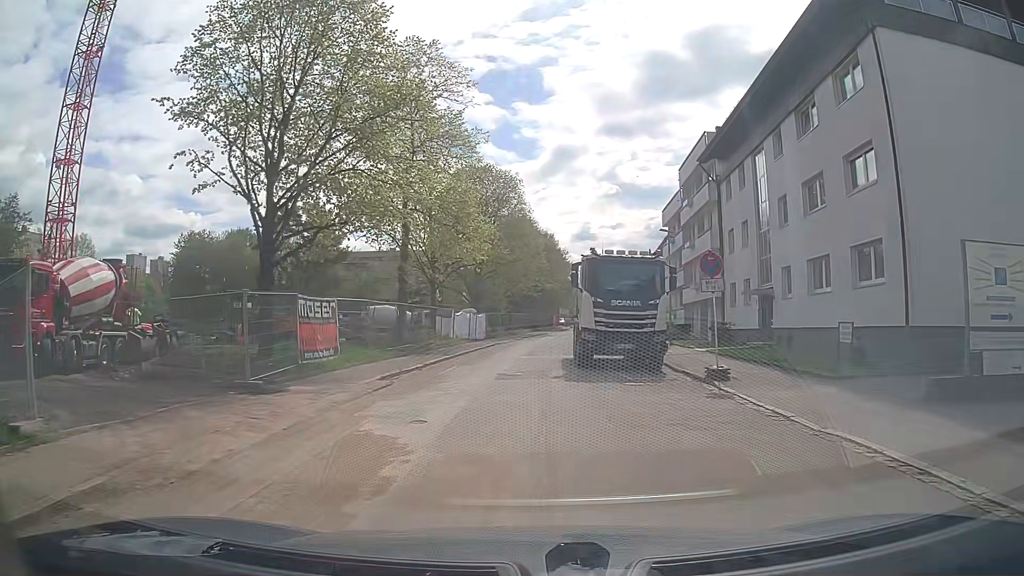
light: Day
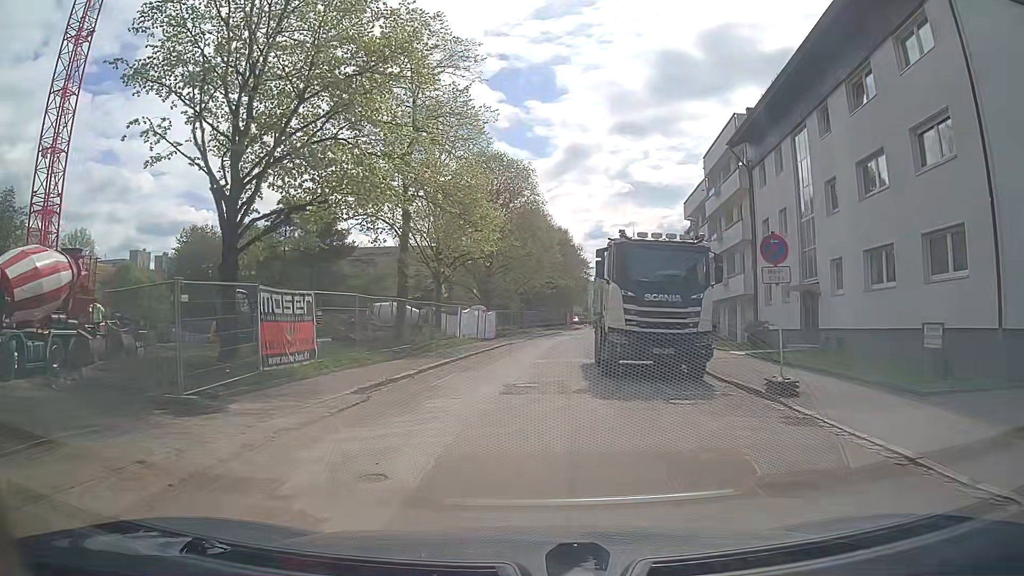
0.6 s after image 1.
(0.0, +3.5) m; 0°
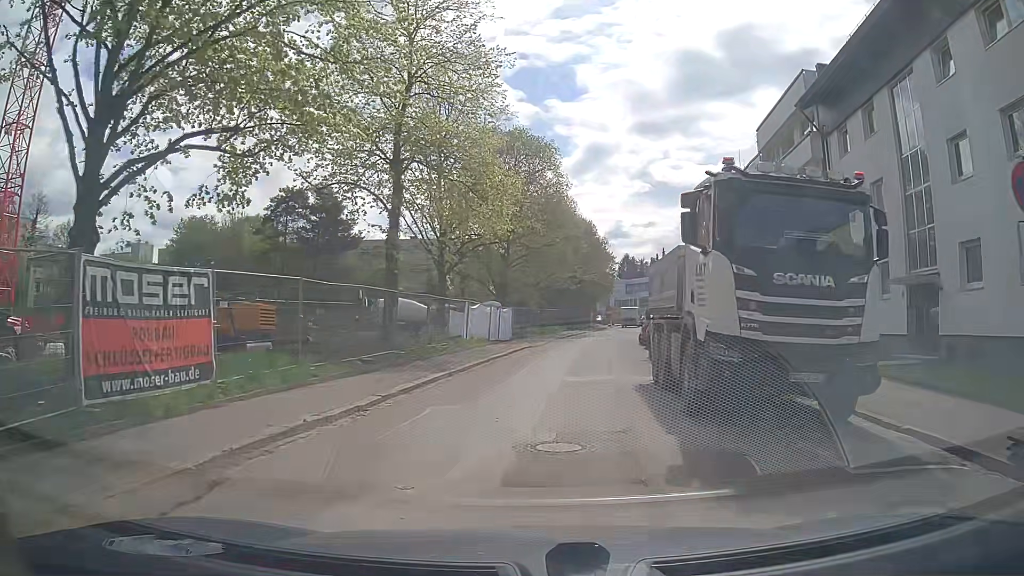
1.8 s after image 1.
(-0.2, +7.0) m; -3°
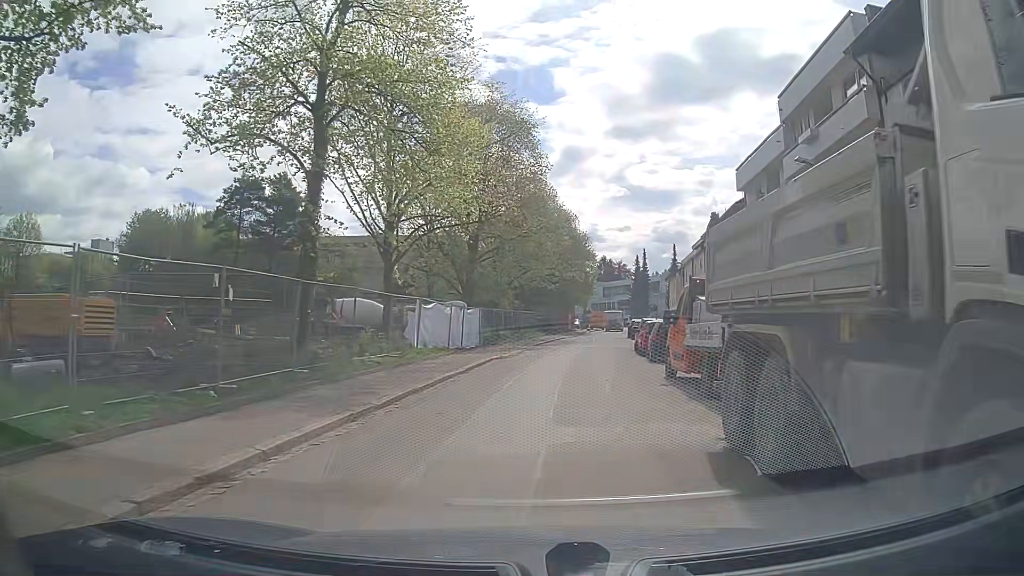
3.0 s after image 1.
(+0.2, +7.1) m; +2°
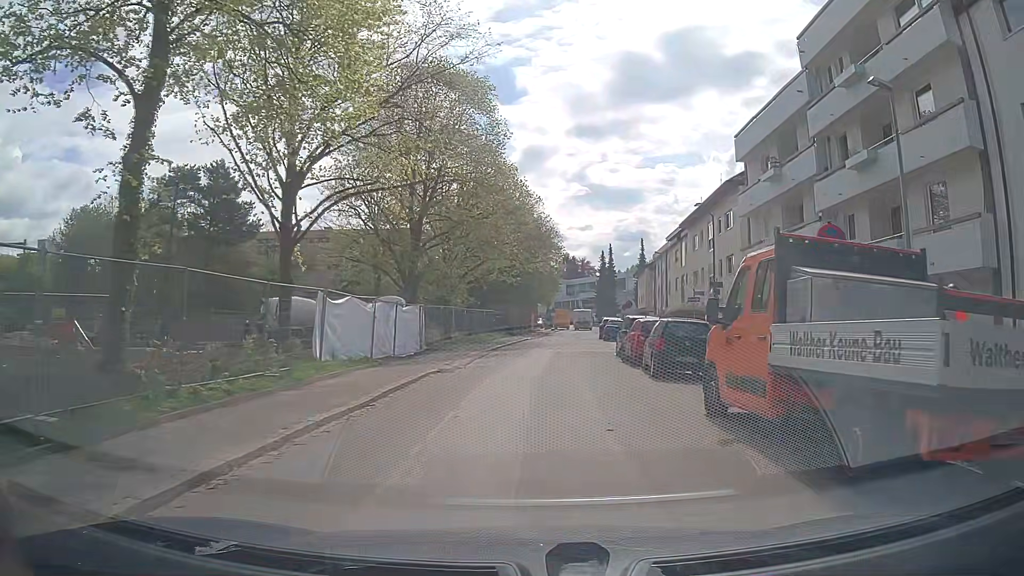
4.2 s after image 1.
(+0.2, +7.2) m; +3°
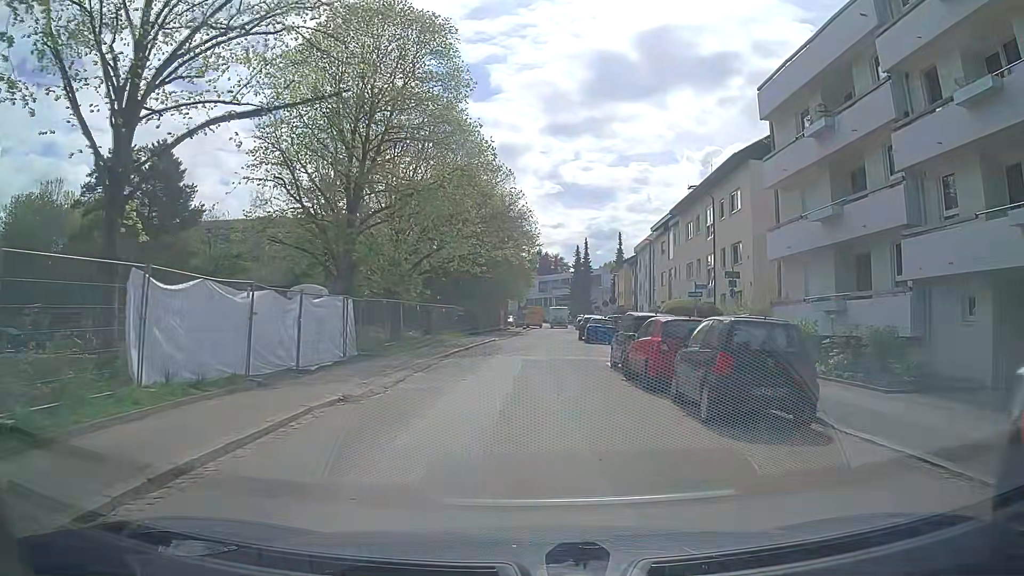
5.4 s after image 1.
(+0.2, +7.4) m; +3°
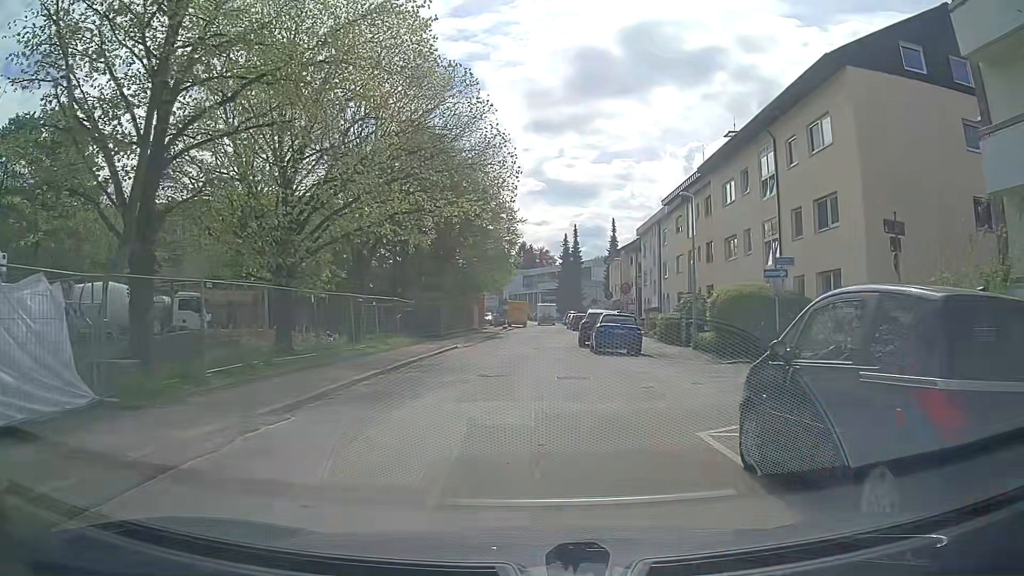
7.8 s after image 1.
(+0.2, +14.1) m; +1°
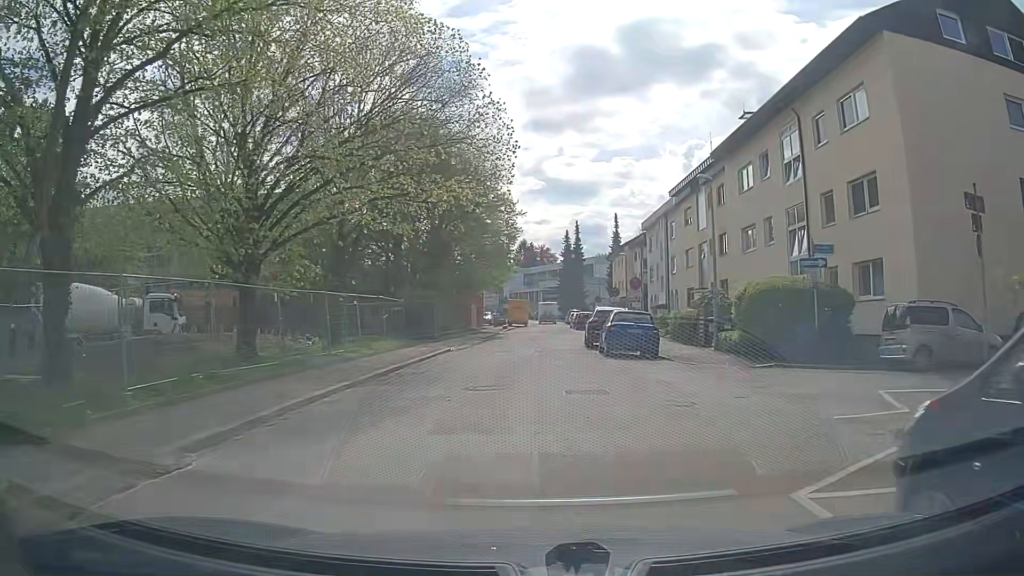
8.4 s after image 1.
(0.0, +3.0) m; -2°
(0, +10) (+1, +20) (+1, +30) (+2, +40) (+3, +50) (+4, +60) (+4, +70) (+5, +80) (+5, +90) (+5, +100) m
